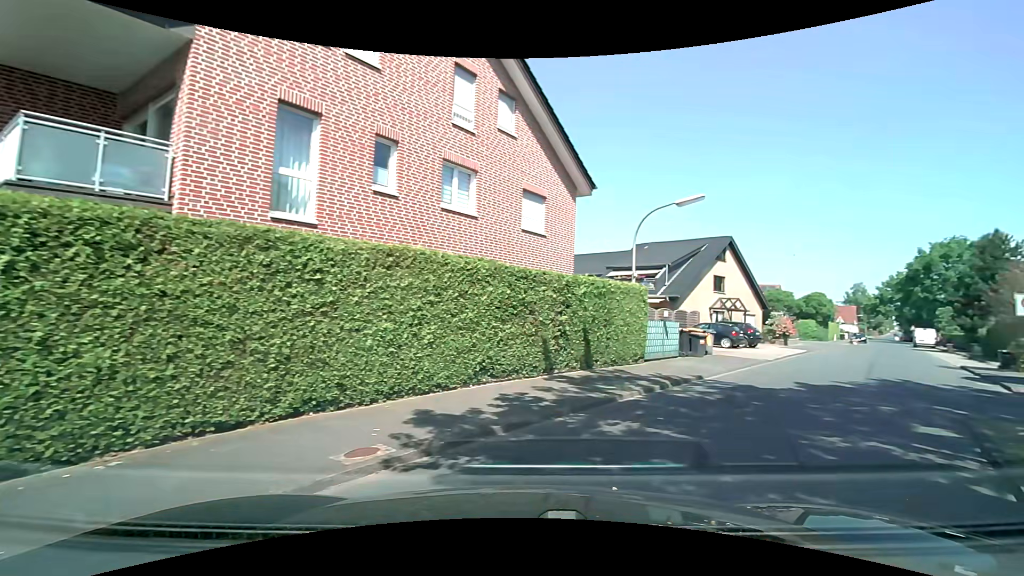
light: Day
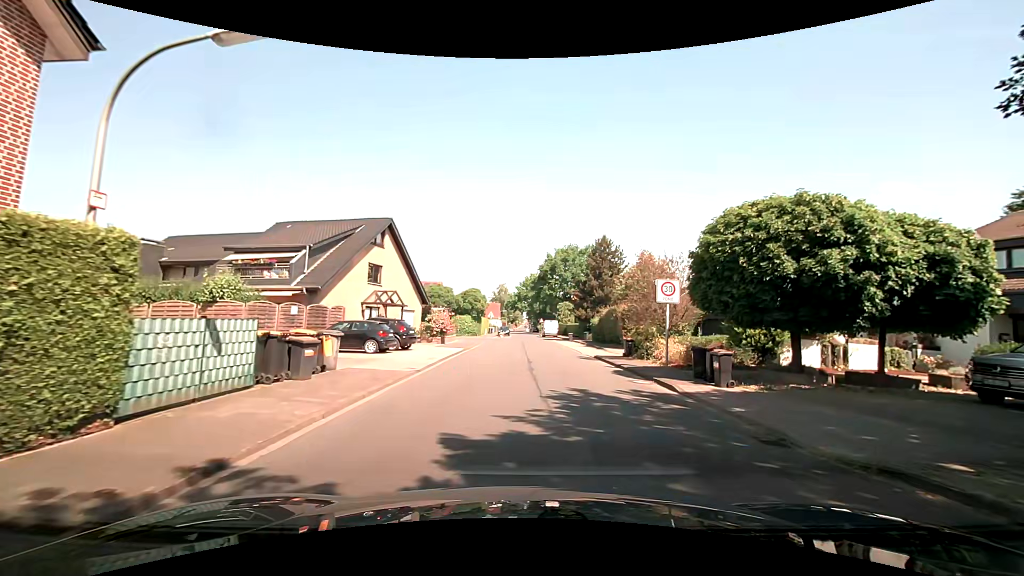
(+3.4, +8.1) m; +35°
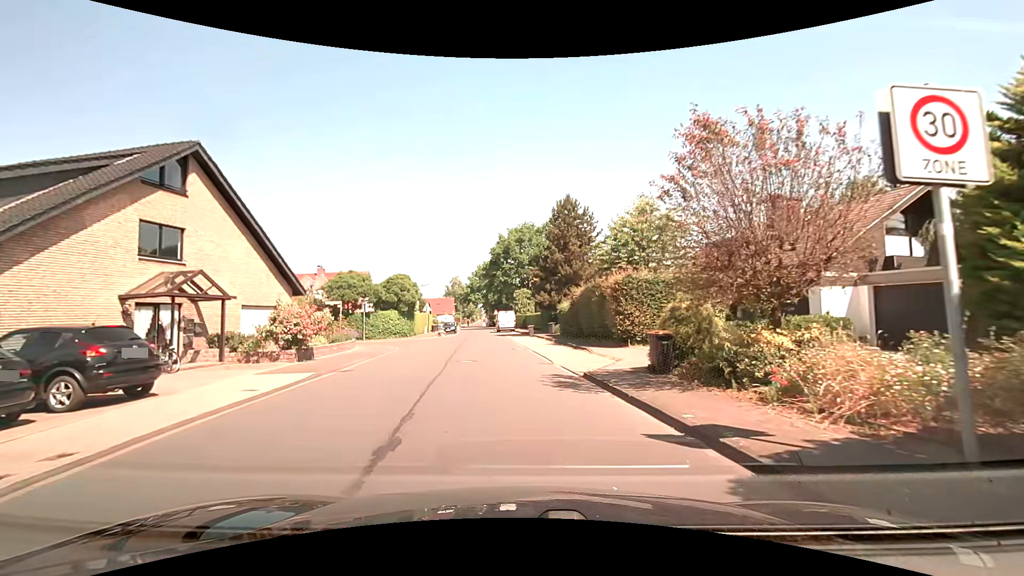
(+1.2, +14.5) m; +4°
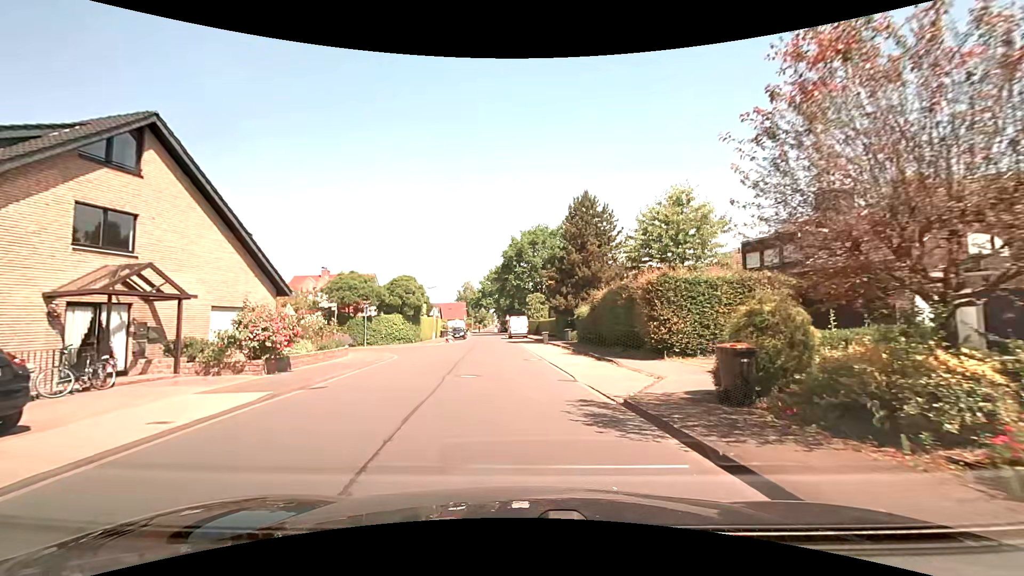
(0.0, +3.3) m; 0°
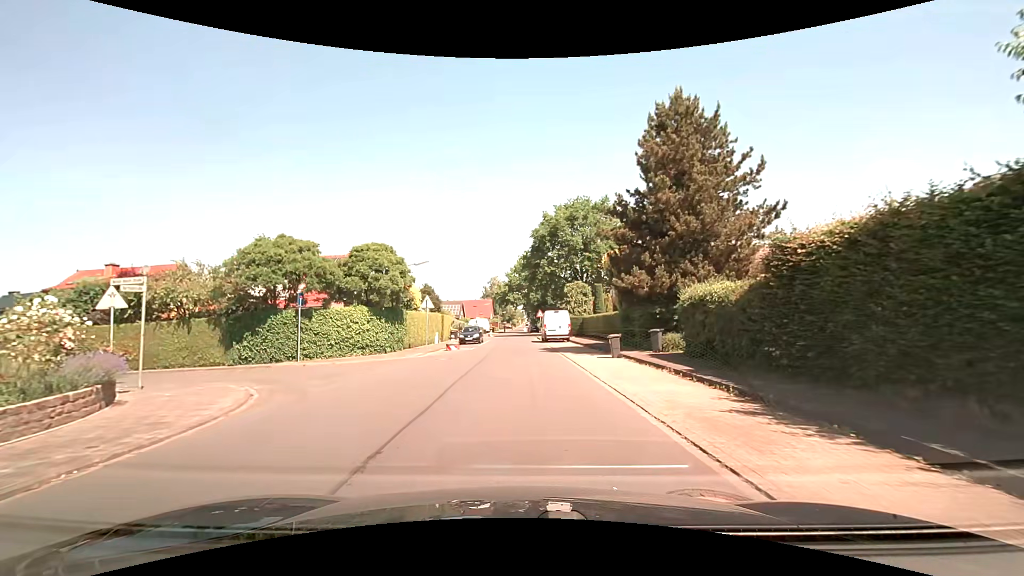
(-0.6, +17.1) m; -3°
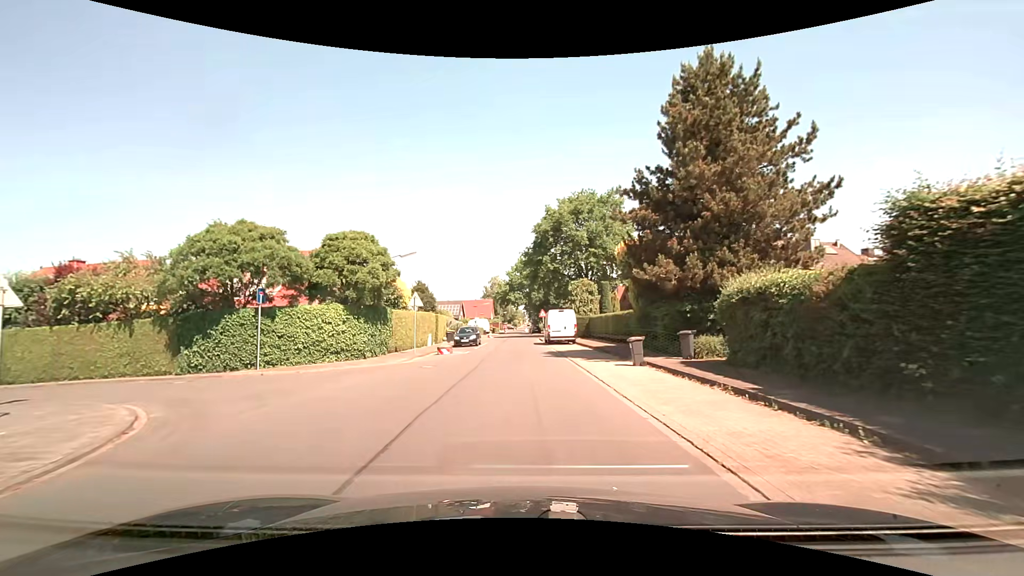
(0.0, +3.7) m; 0°
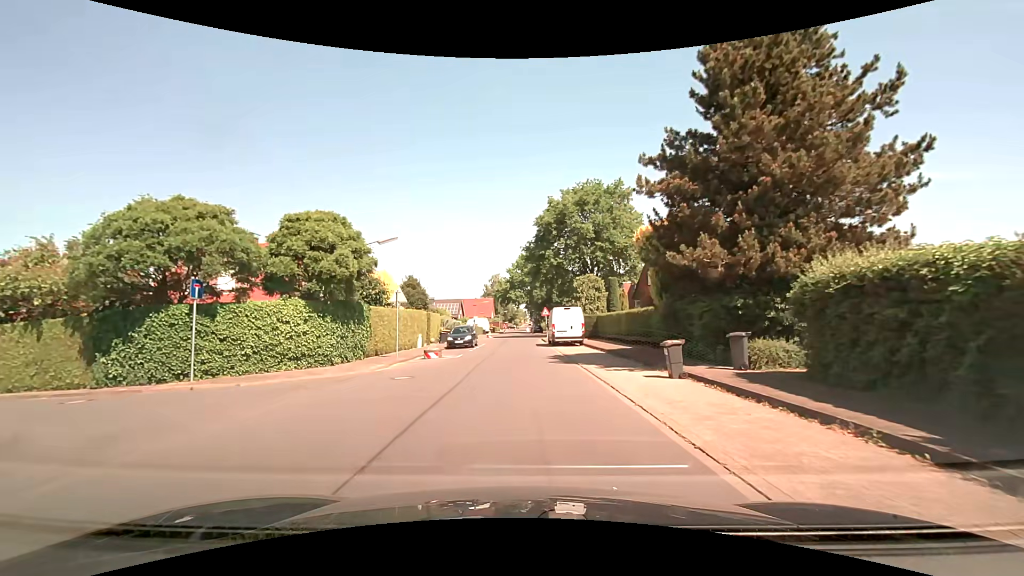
(0.0, +3.7) m; -1°
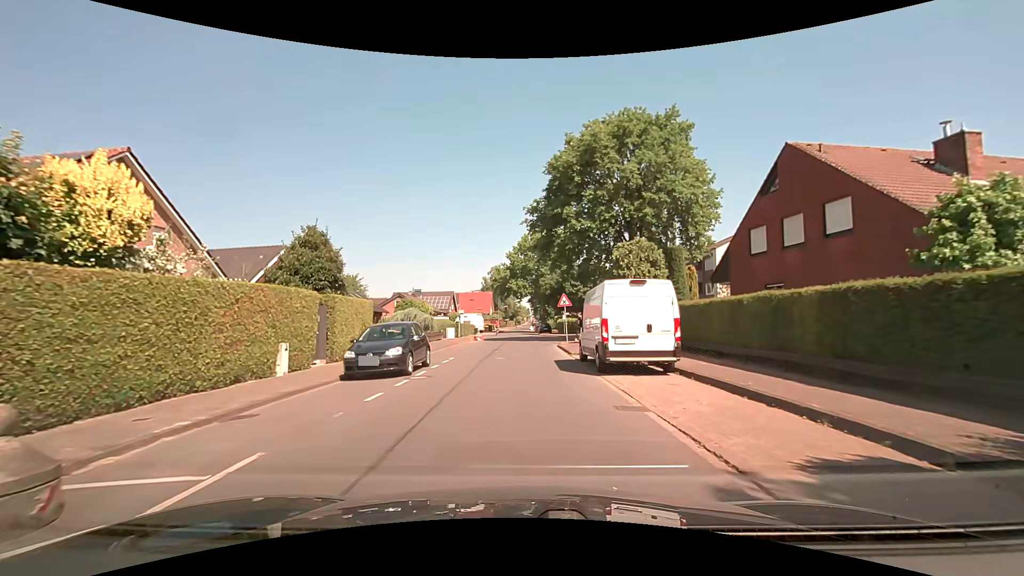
(-0.1, +19.2) m; 0°
